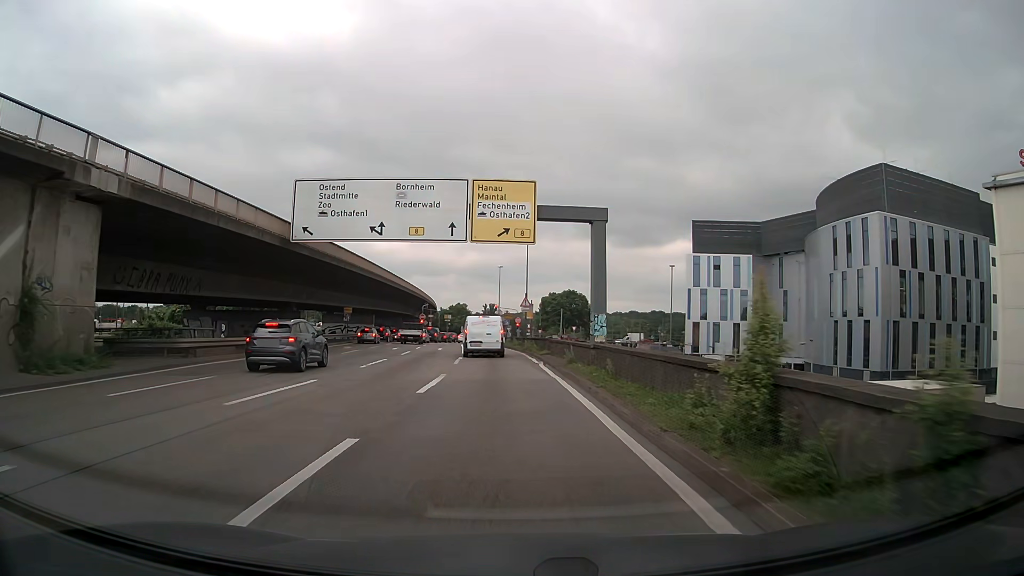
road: motorway_link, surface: asphalt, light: Day
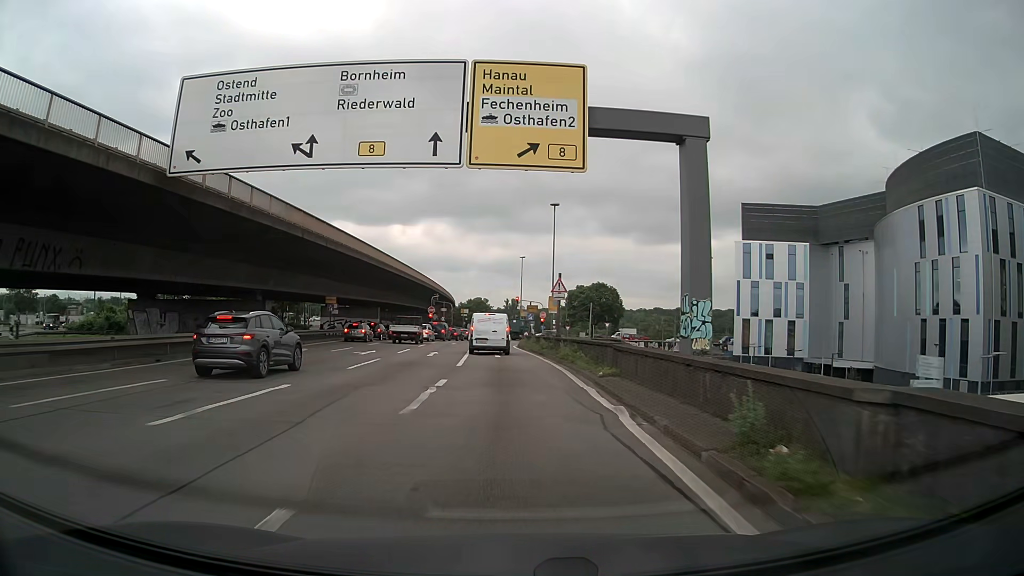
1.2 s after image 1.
(-0.3, +15.3) m; -2°
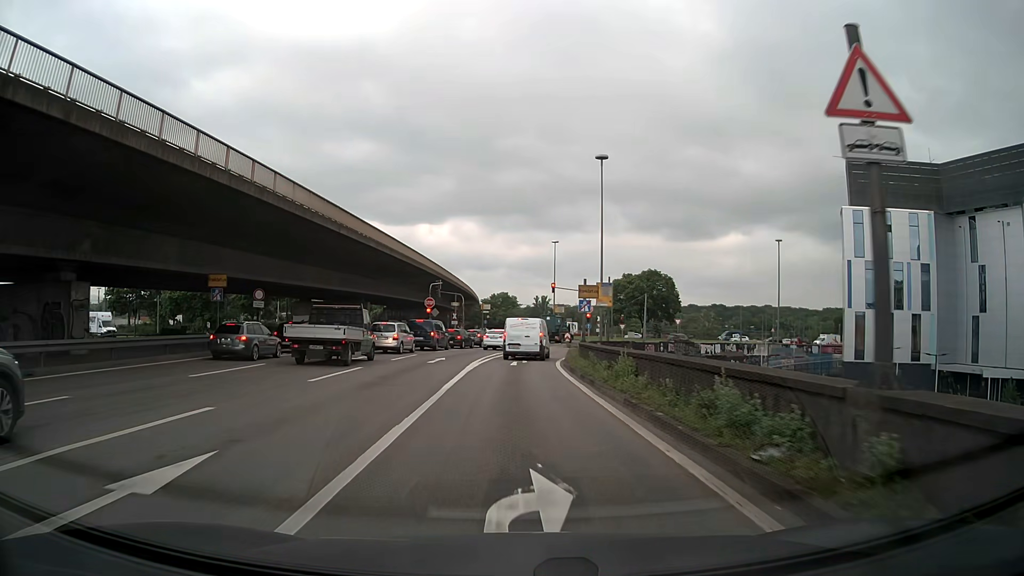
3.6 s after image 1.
(-0.5, +28.1) m; -2°
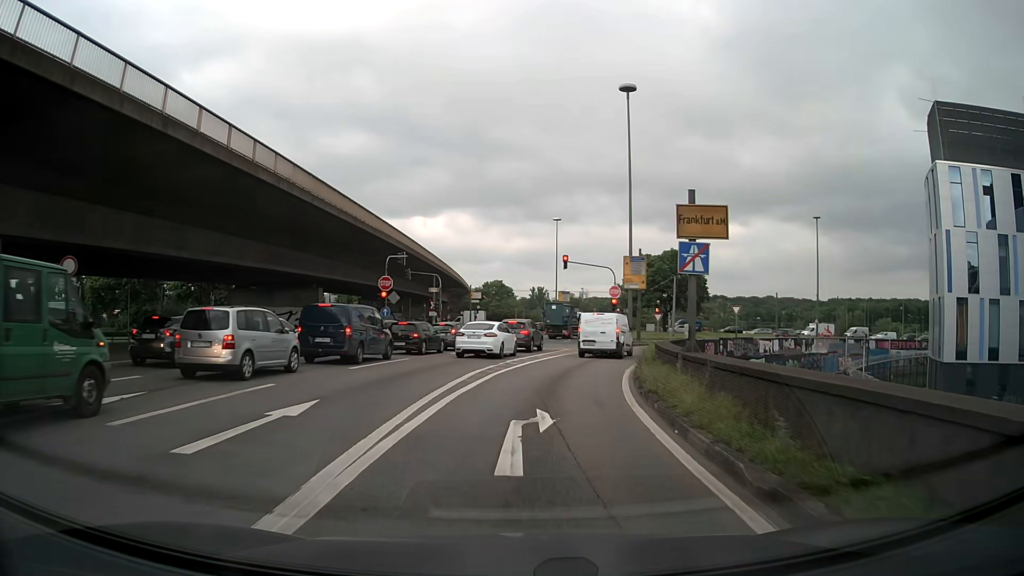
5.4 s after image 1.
(-0.2, +20.4) m; 0°
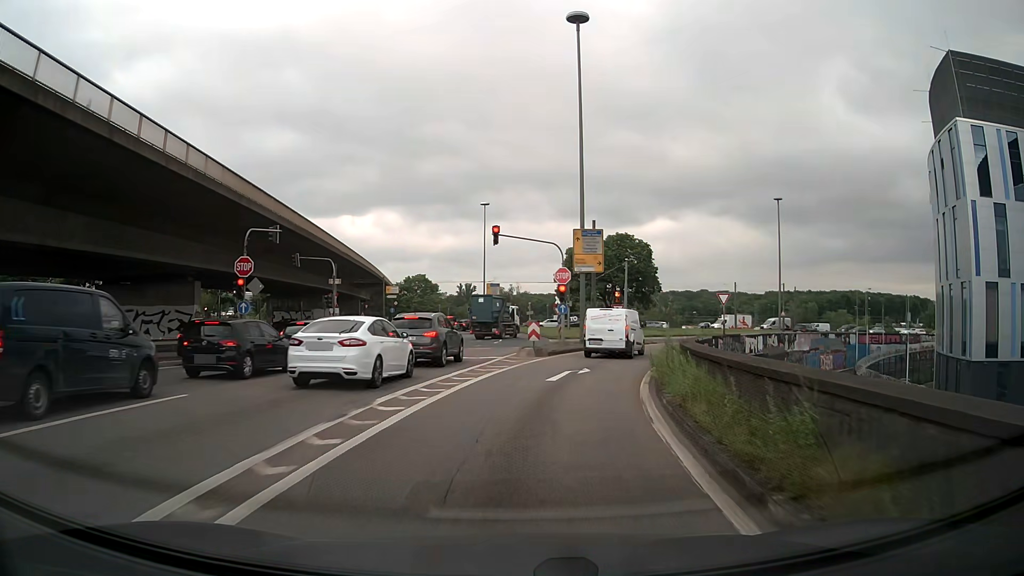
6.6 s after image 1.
(+0.6, +13.0) m; +6°
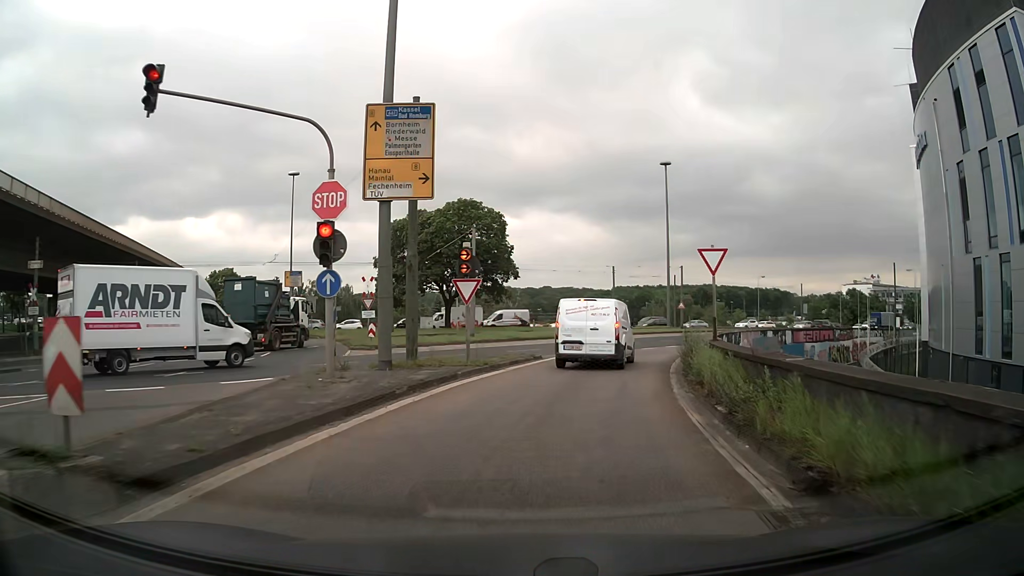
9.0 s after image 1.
(+2.5, +22.4) m; +13°
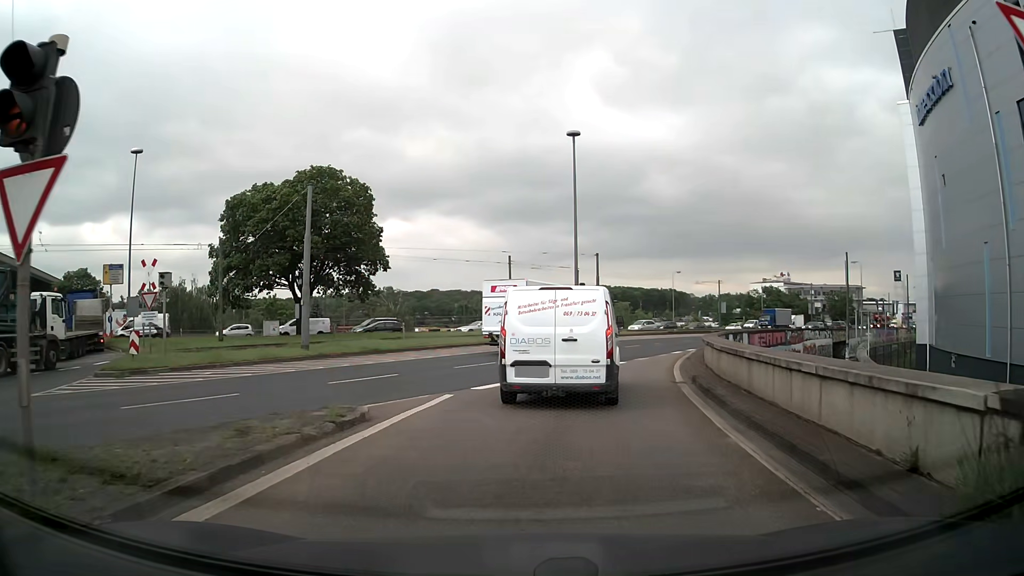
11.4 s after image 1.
(+1.2, +14.5) m; +8°
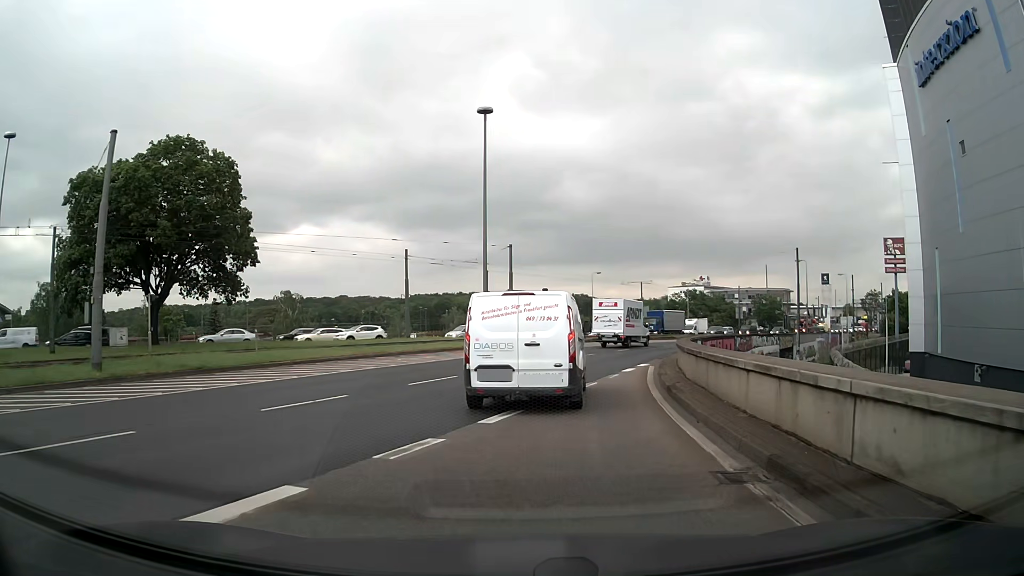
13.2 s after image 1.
(+1.0, +9.9) m; +9°
